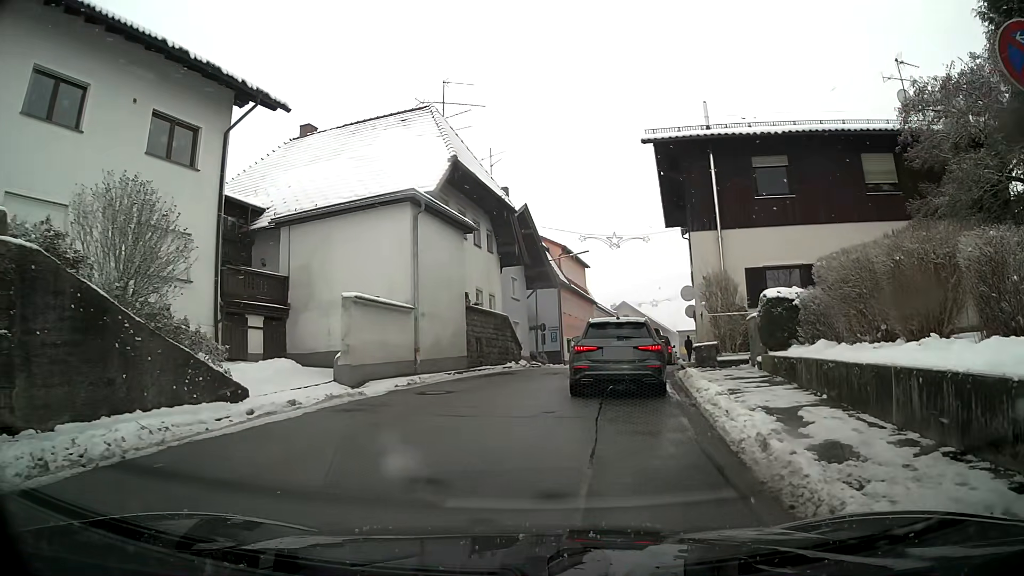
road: secondary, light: Day
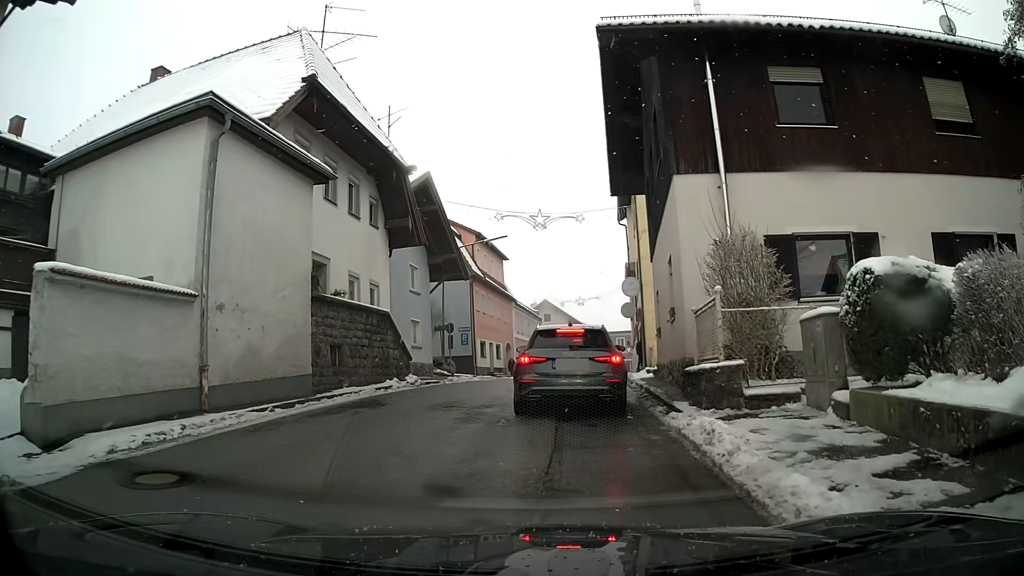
(+0.5, +7.9) m; +7°
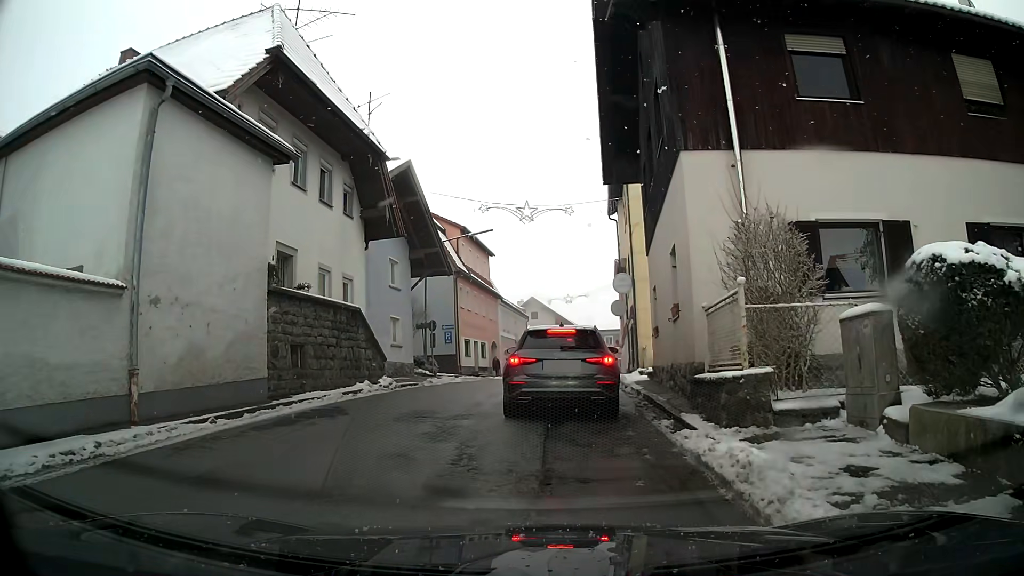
(0.0, +1.6) m; +1°
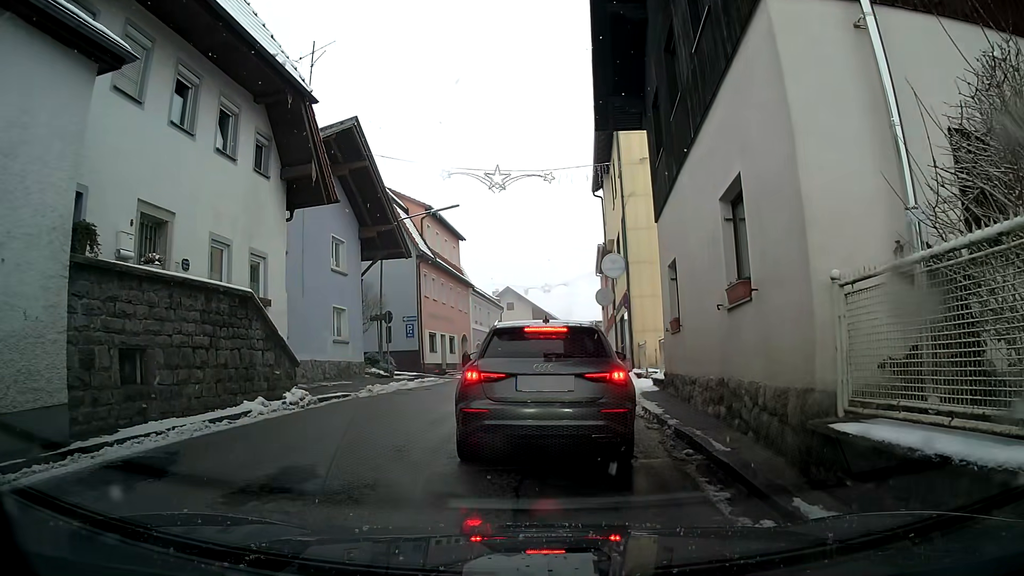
(+0.1, +5.1) m; +2°
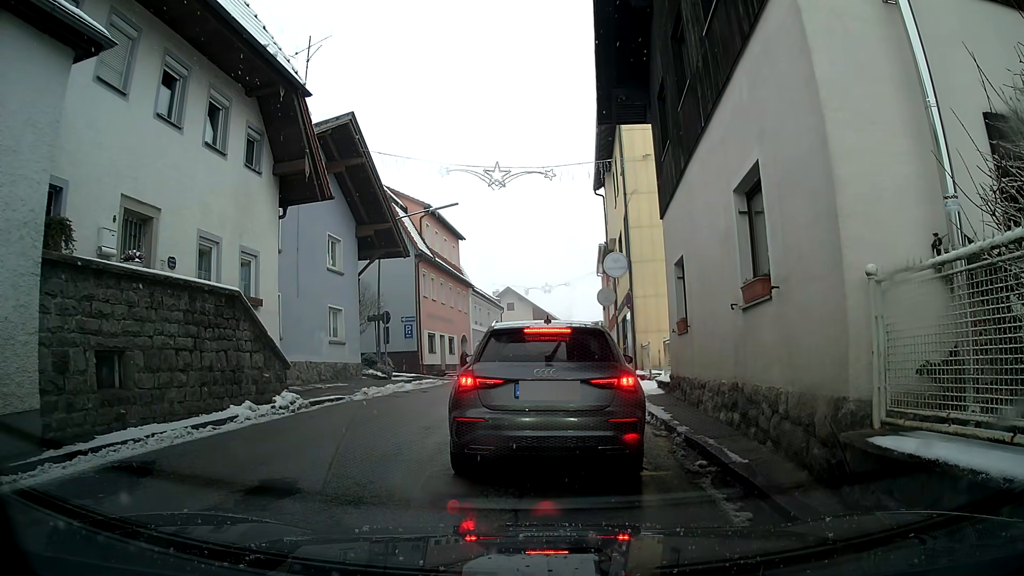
(0.0, +0.6) m; 0°
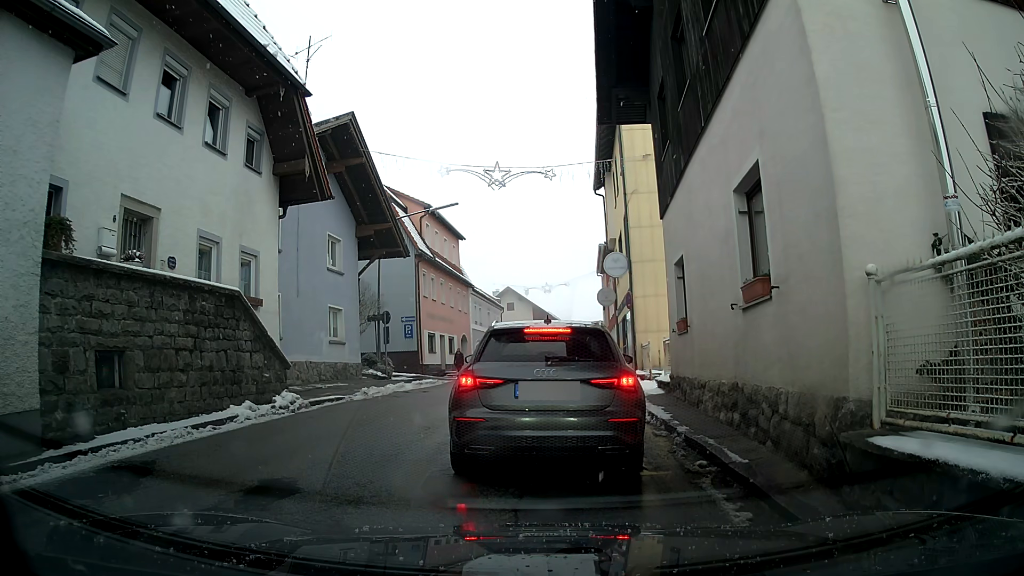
(0.0, 0.0) m; 0°
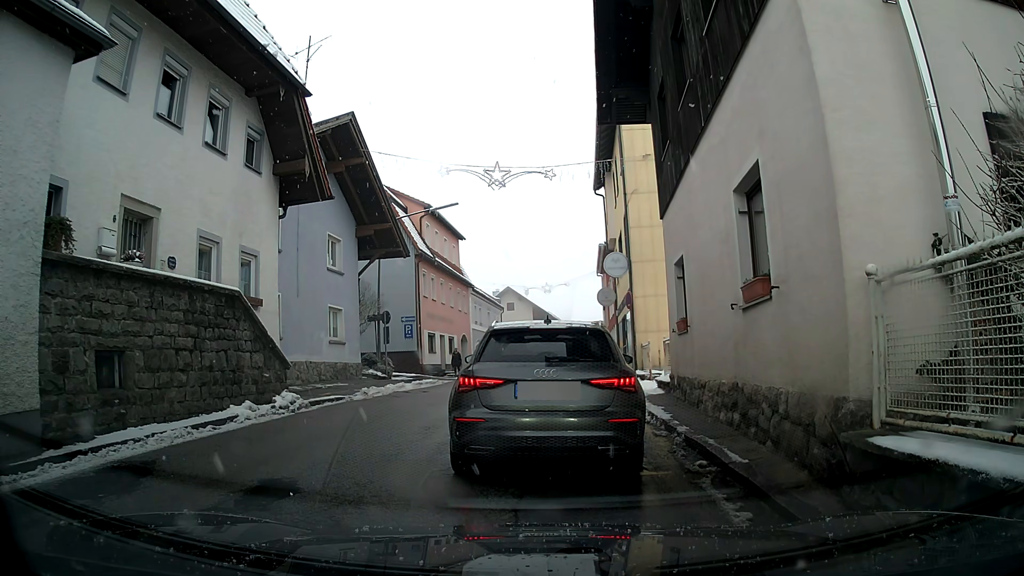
(0.0, 0.0) m; 0°
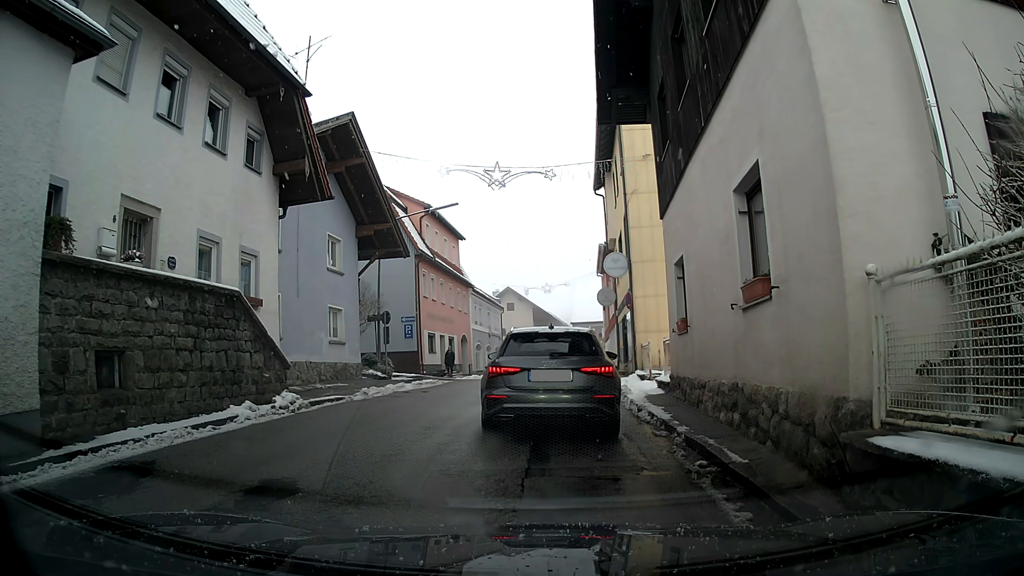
(0.0, 0.0) m; 0°
(0, +10) (+1, +20) (+1, +30) (+2, +40) (+2, +50) (+3, +60) (+3, +70) (+10, +76) (+20, +77) (+30, +76) m
